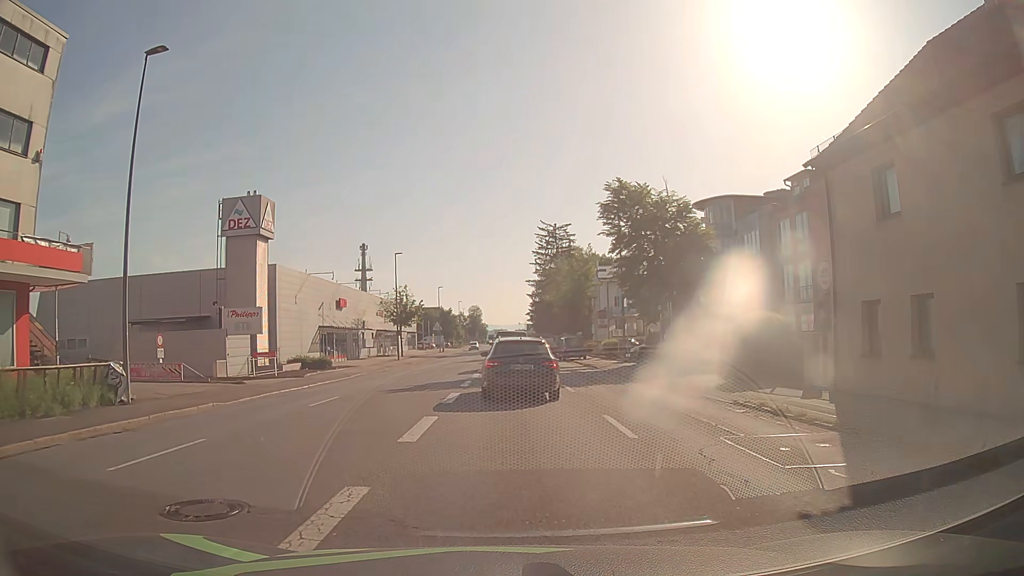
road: tertiary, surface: asphalt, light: Day
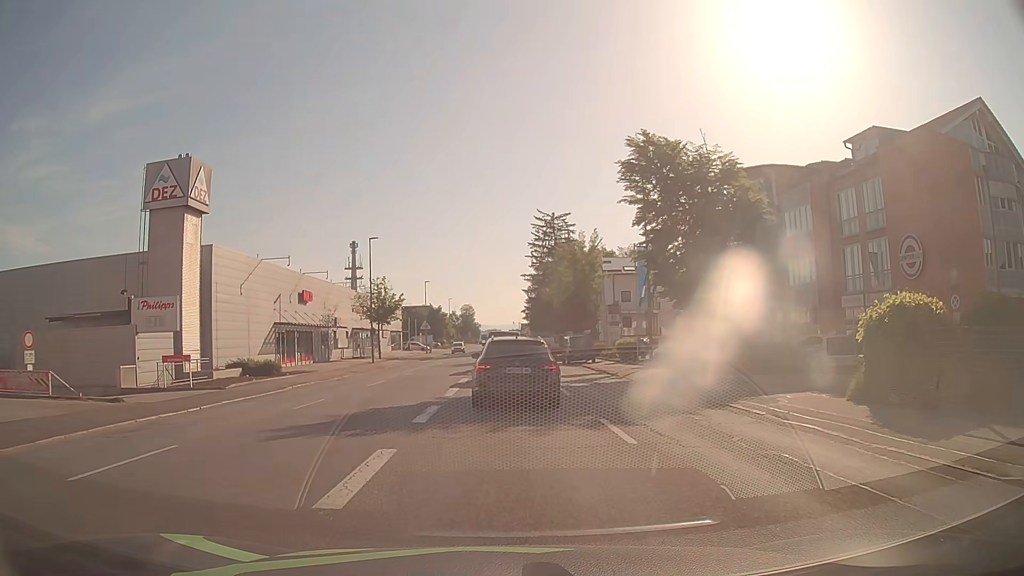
(+0.1, +9.7) m; +1°
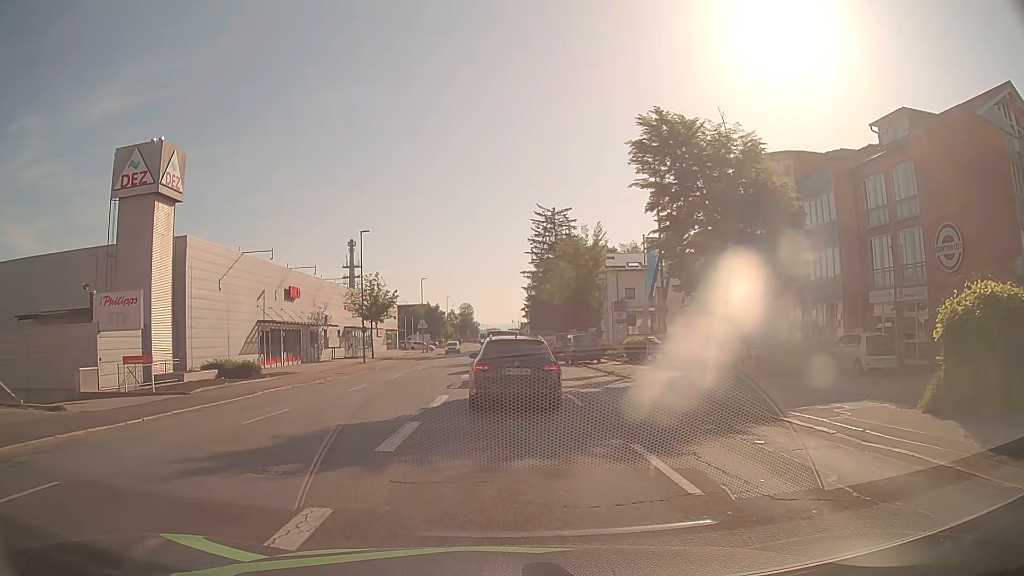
(0.0, +3.1) m; 0°
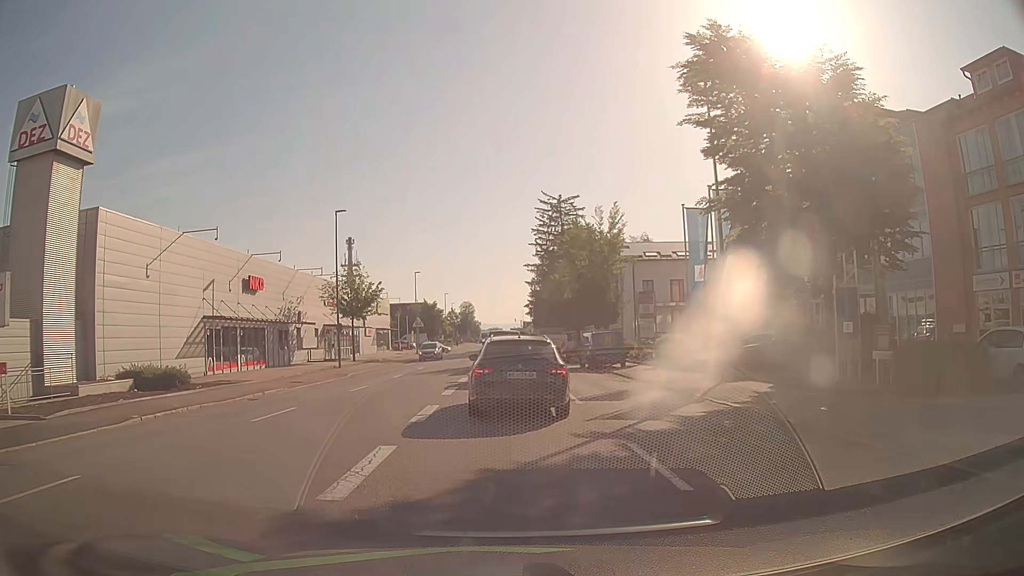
(0.0, +8.5) m; 0°
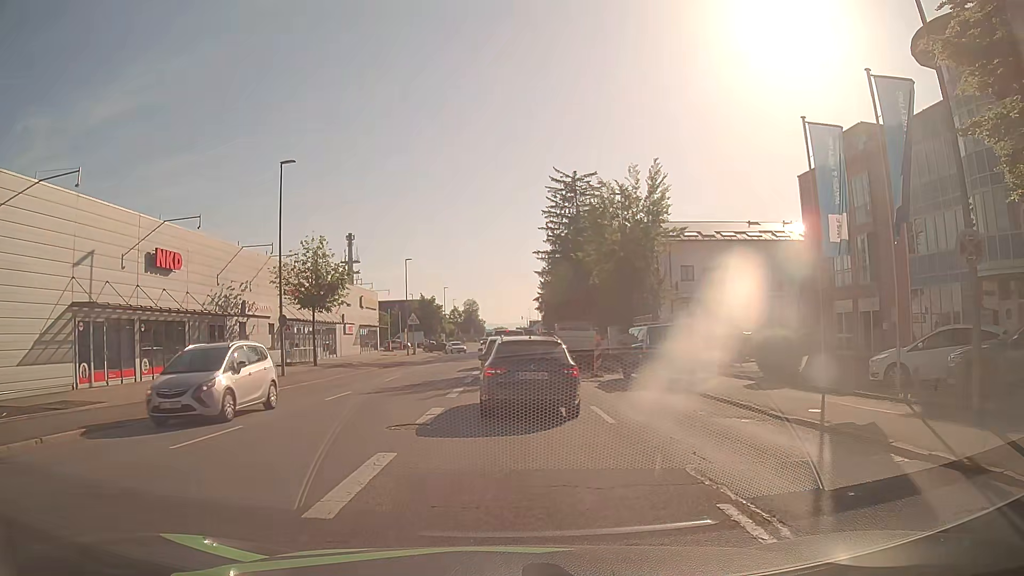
(0.0, +12.7) m; 0°
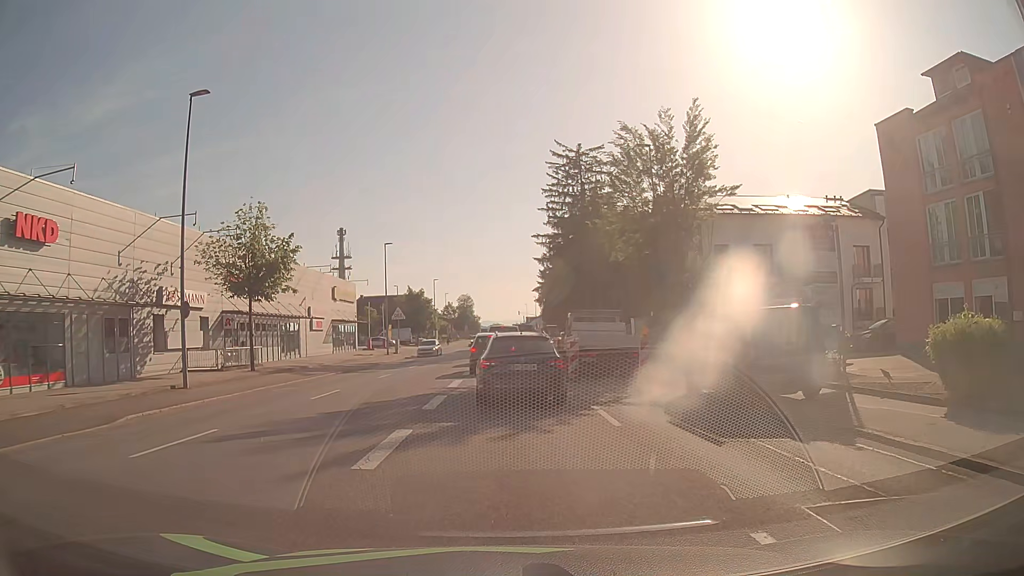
(0.0, +10.0) m; +1°
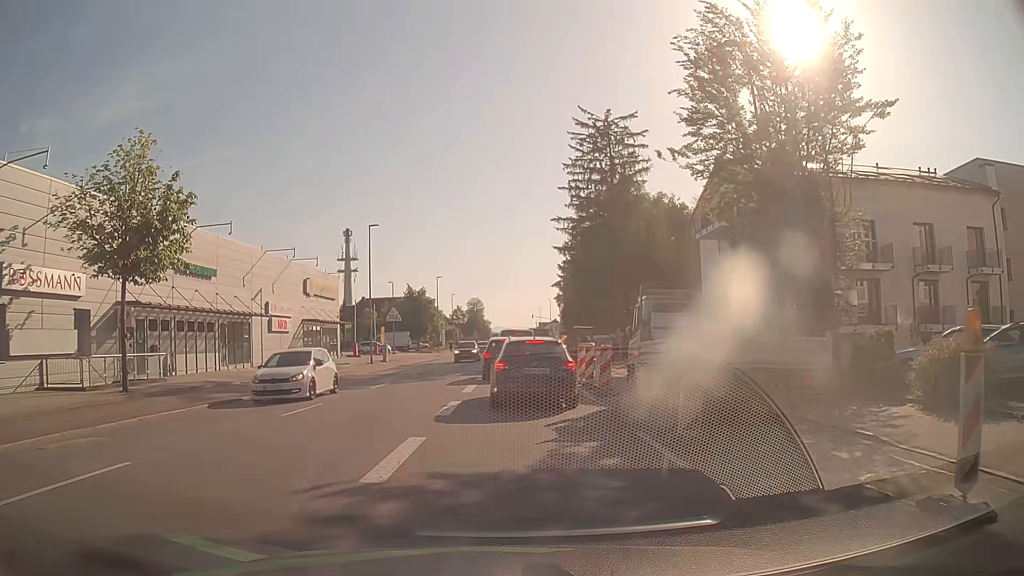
(-0.2, +12.5) m; -1°
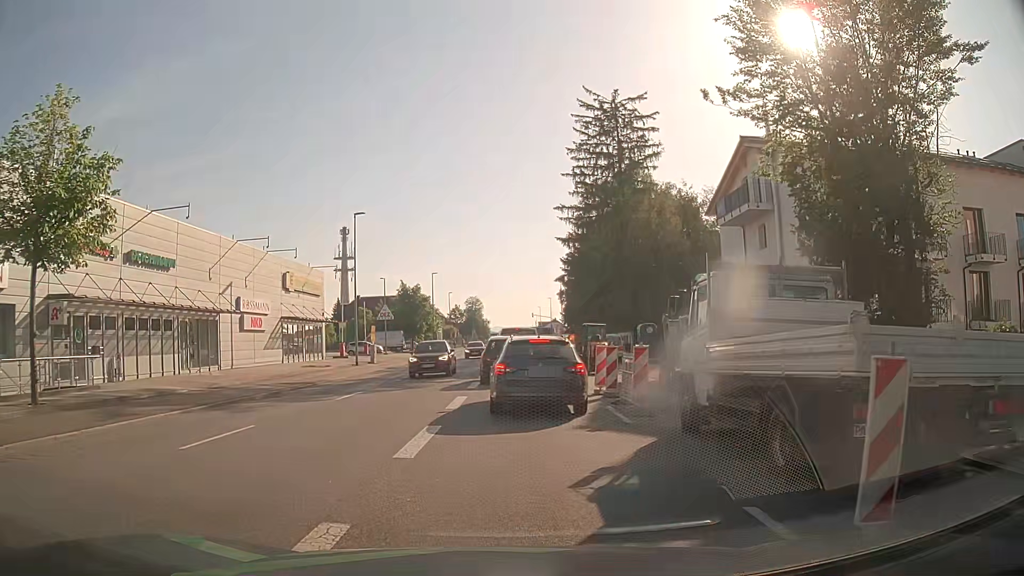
(0.0, +4.7) m; 0°
